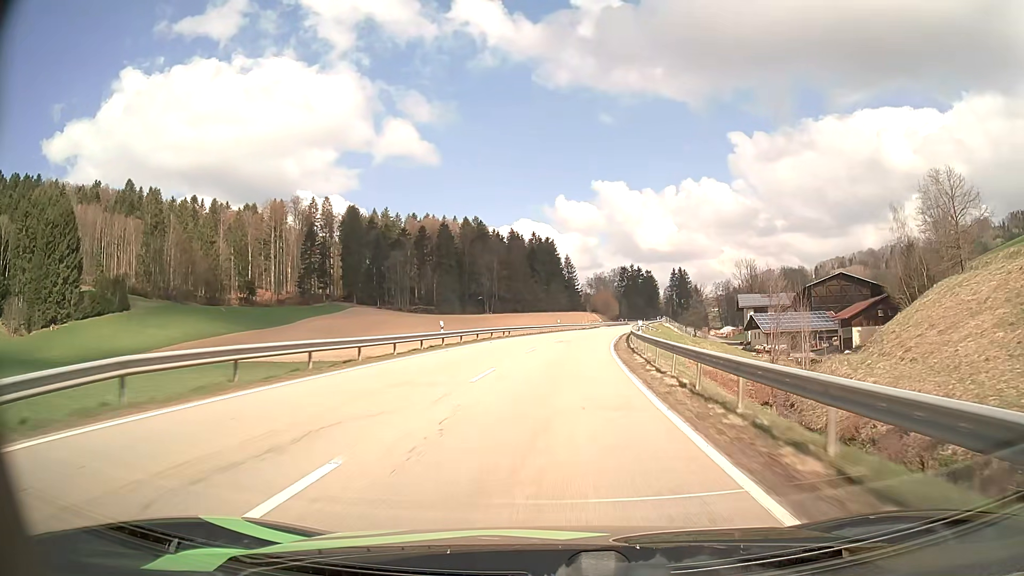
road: secondary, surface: asphalt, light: Day
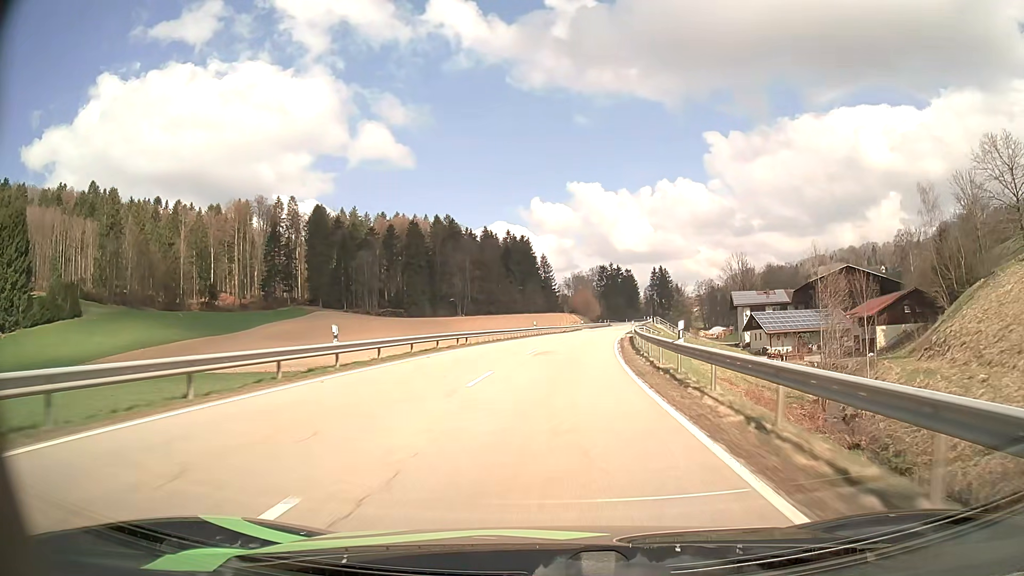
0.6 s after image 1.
(+0.2, +13.9) m; +2°
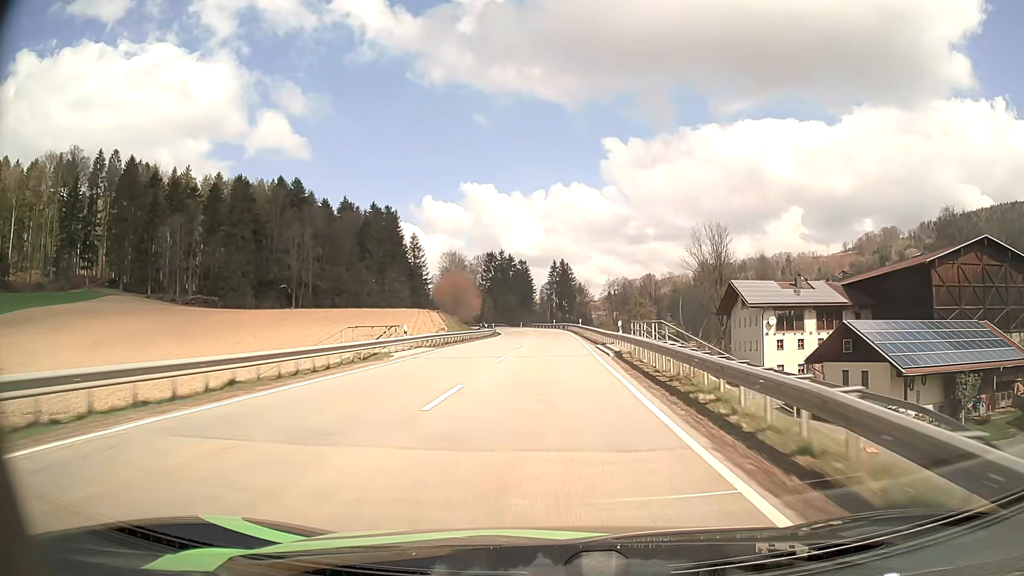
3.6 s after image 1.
(+6.3, +68.1) m; +9°
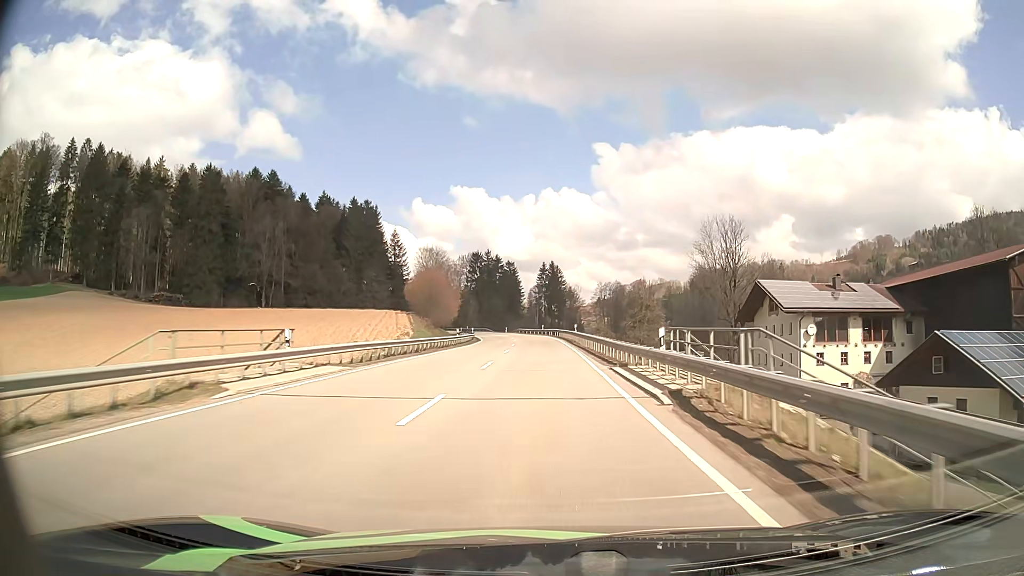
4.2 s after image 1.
(+0.1, +13.5) m; +1°
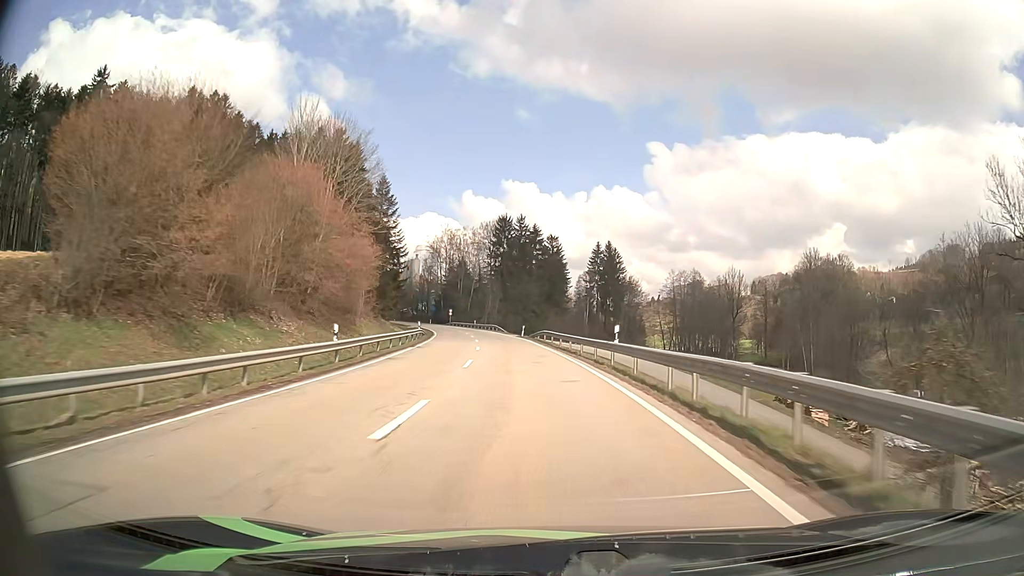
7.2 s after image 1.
(-0.9, +67.1) m; -4°
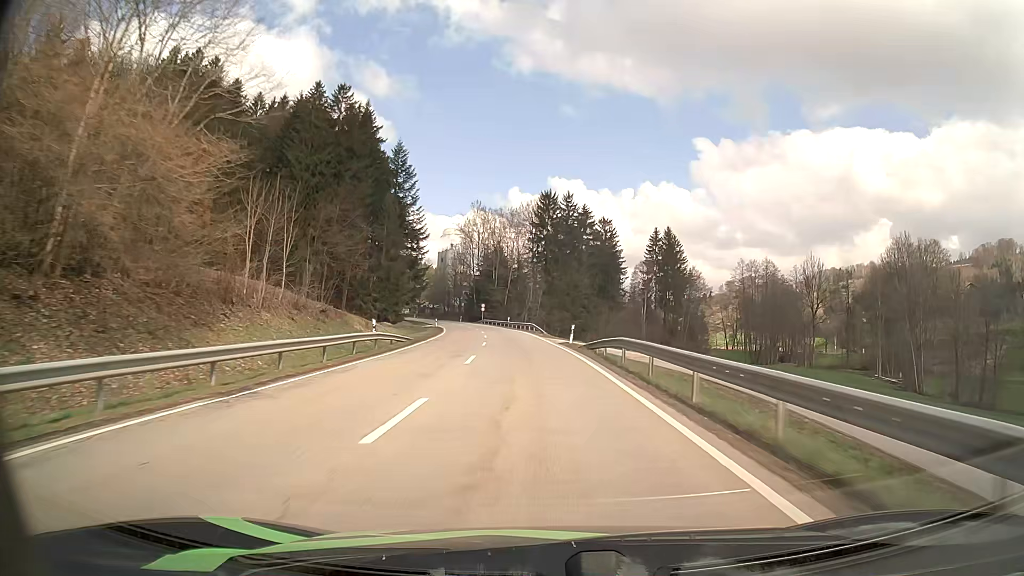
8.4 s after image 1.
(-0.8, +26.0) m; -4°
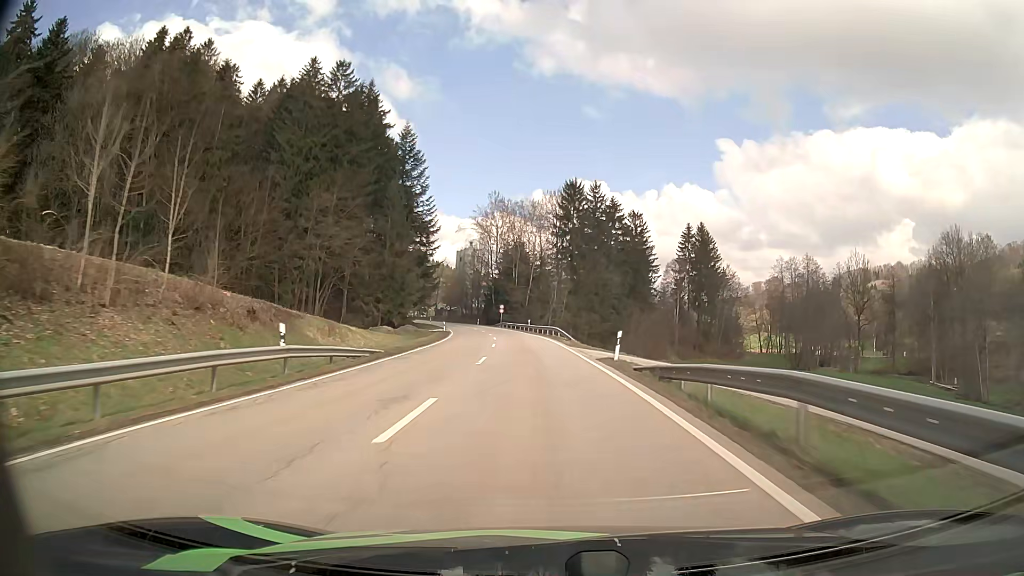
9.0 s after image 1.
(-0.2, +12.4) m; -2°
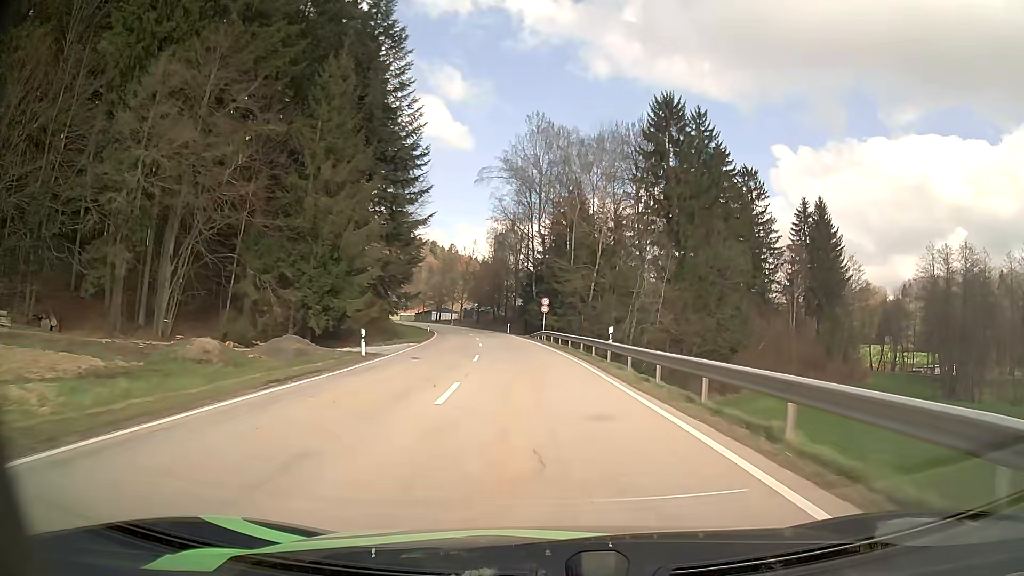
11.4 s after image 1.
(-2.2, +48.4) m; -5°
(0, +10) (0, +20) (-1, +30) (-2, +40) (-3, +50) (-4, +60) (-6, +70) (-8, +79) (-10, +89) (-13, +99) m
